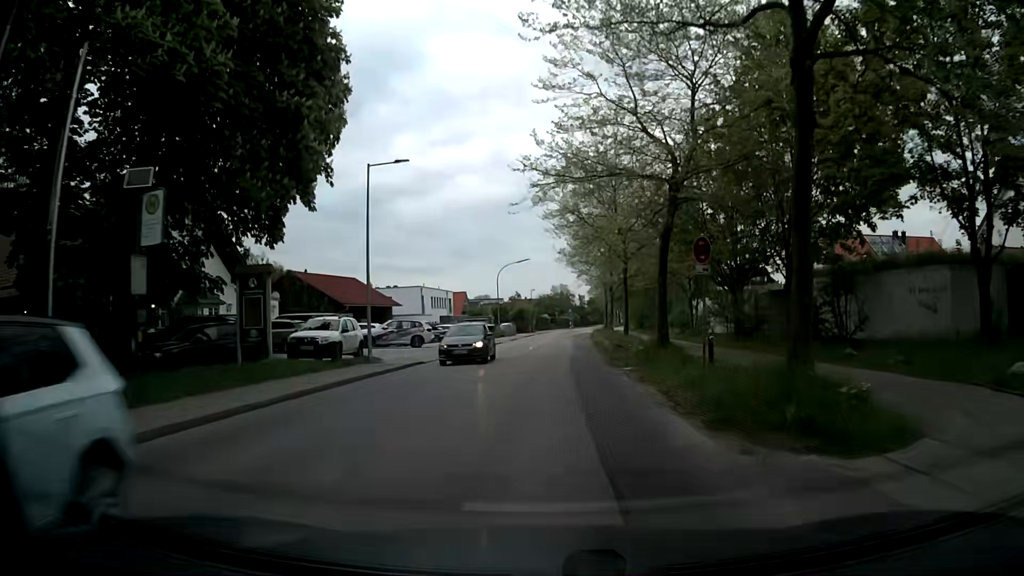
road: secondary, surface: asphalt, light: Day
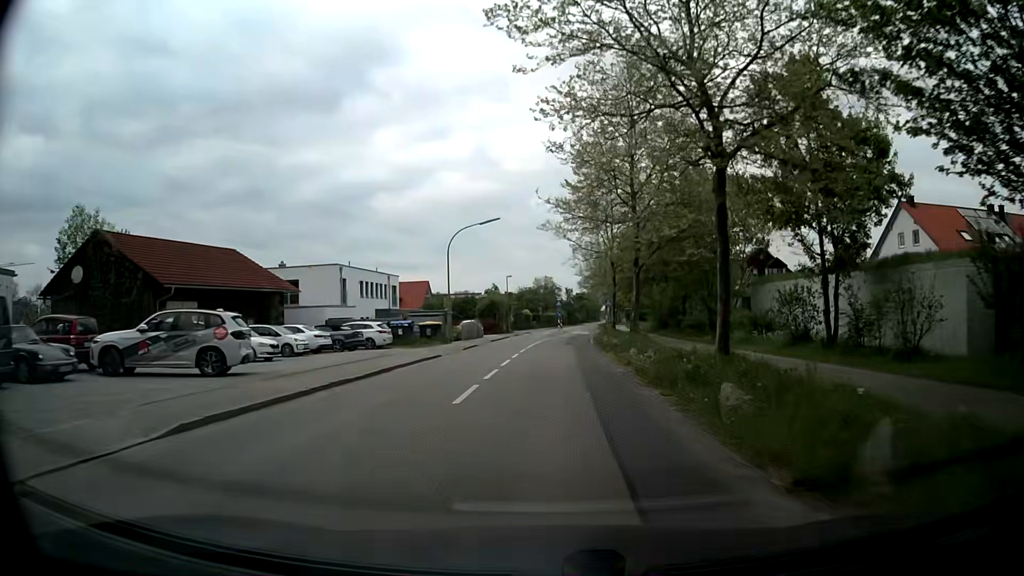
(+0.1, +23.9) m; +1°
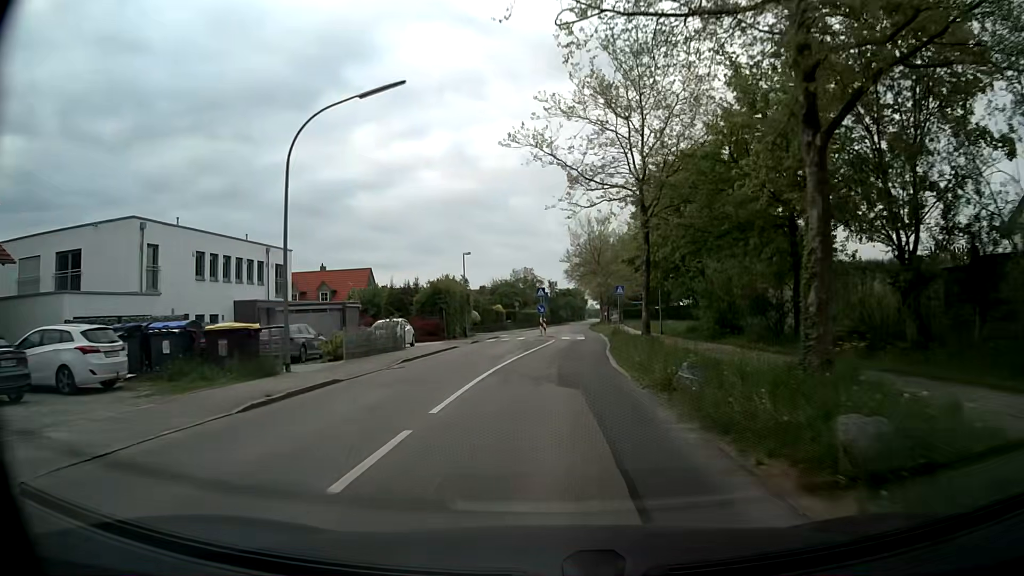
(+0.6, +24.0) m; +2°
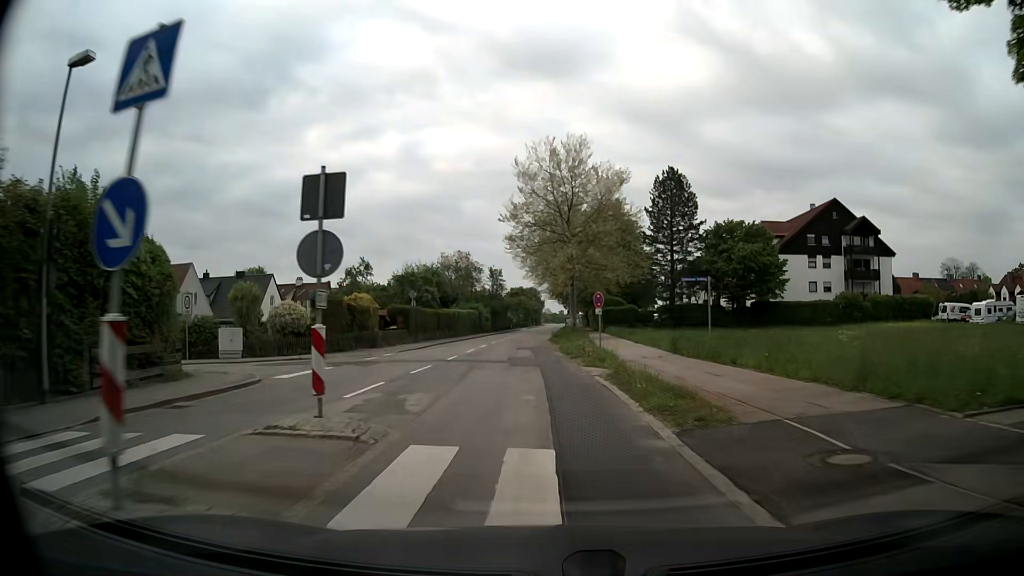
(+1.9, +40.0) m; +4°
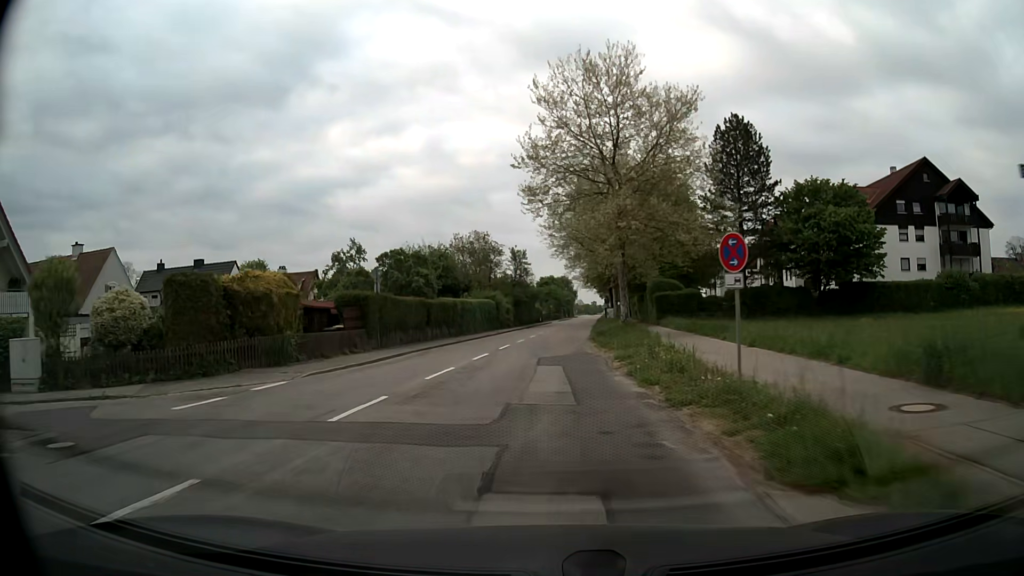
(-0.3, +16.0) m; -3°
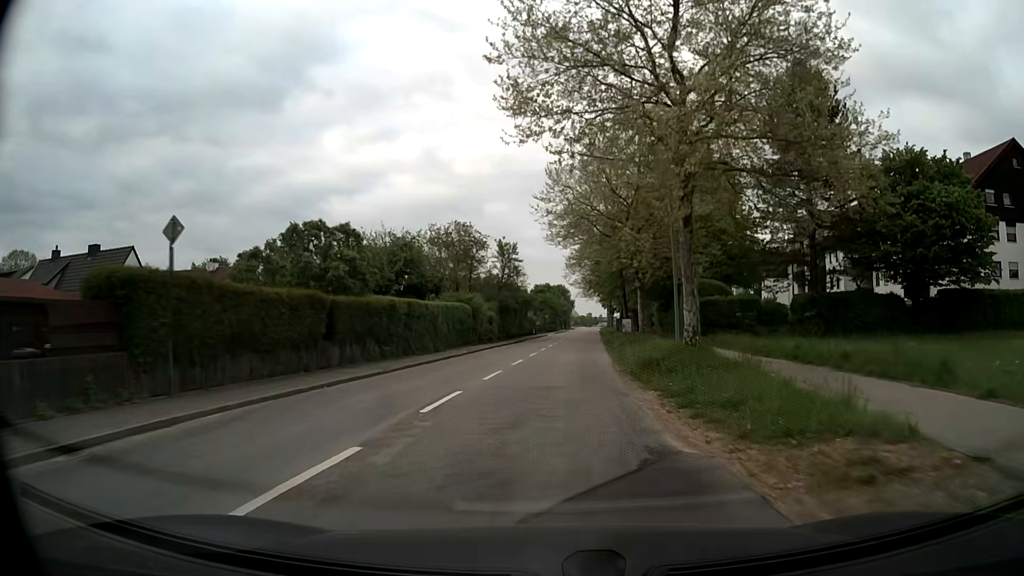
(-0.2, +16.0) m; 0°
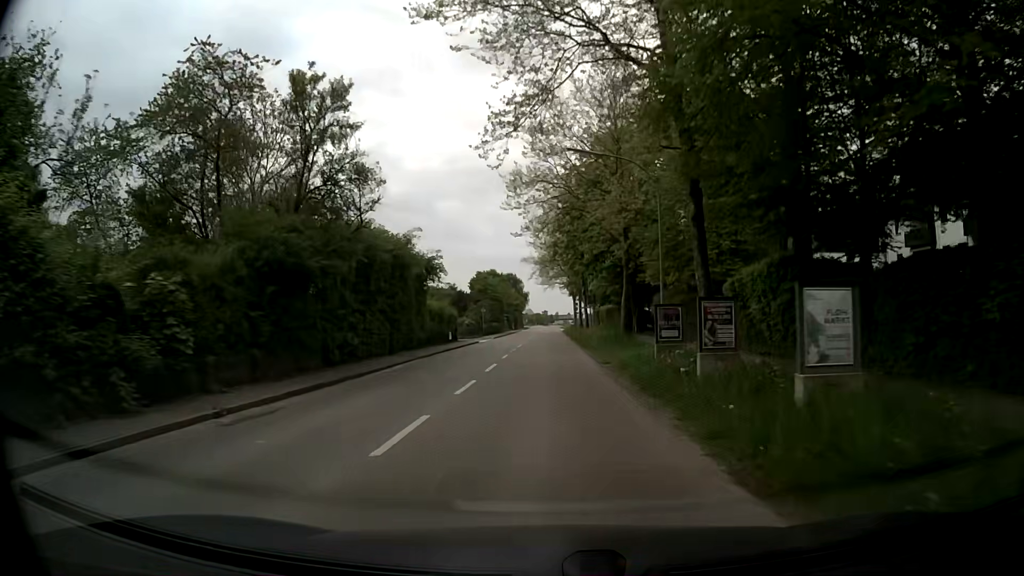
(+1.9, +39.6) m; +4°
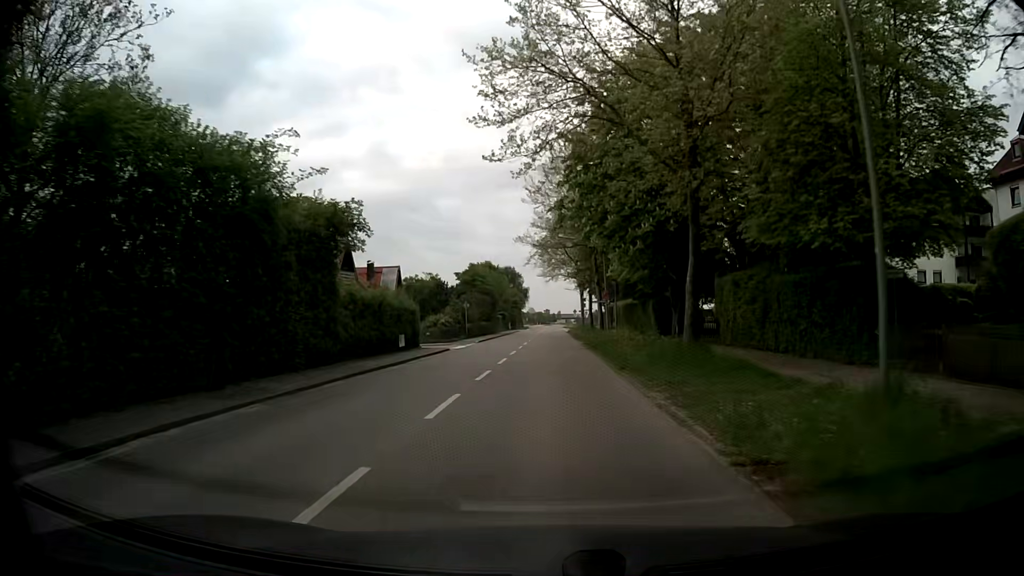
(0.0, +15.8) m; 0°
(0, +10) (0, +20) (0, +30) (0, +40) (0, +50) (0, +60) (0, +70) (+1, +80) (+1, +90) (+1, +100) m
